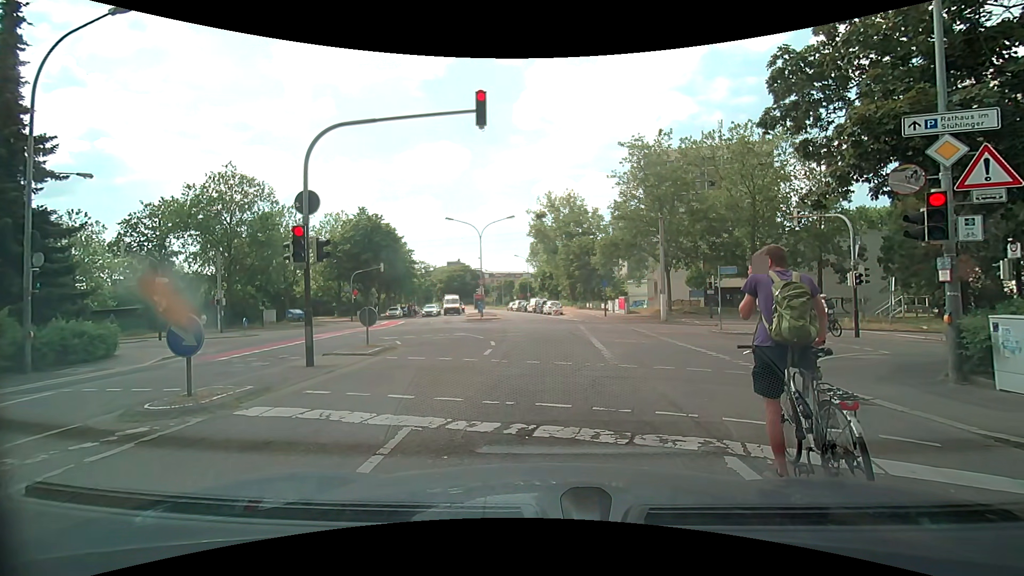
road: residential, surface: asphalt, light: Day
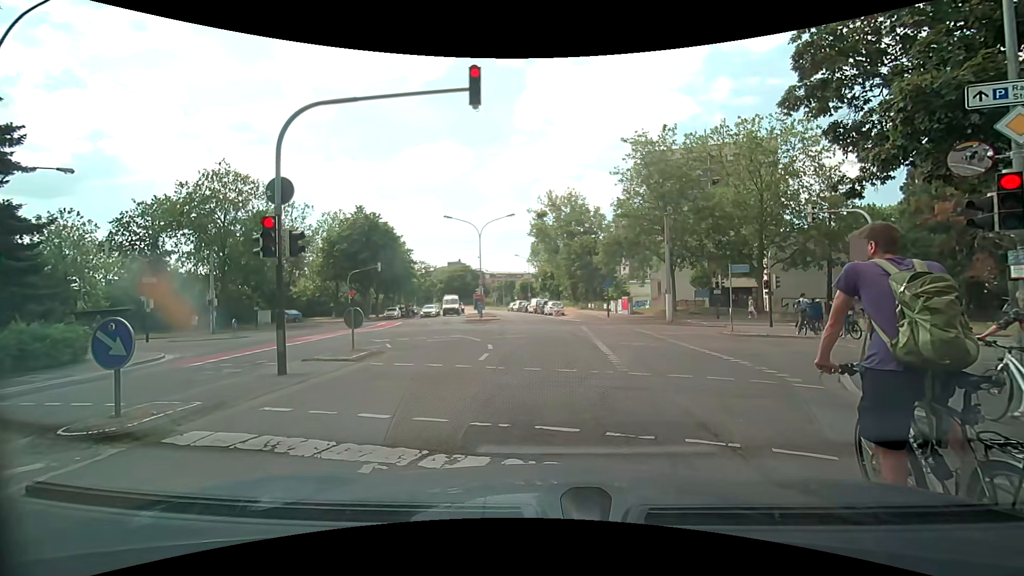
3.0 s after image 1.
(0.0, +1.2) m; 0°
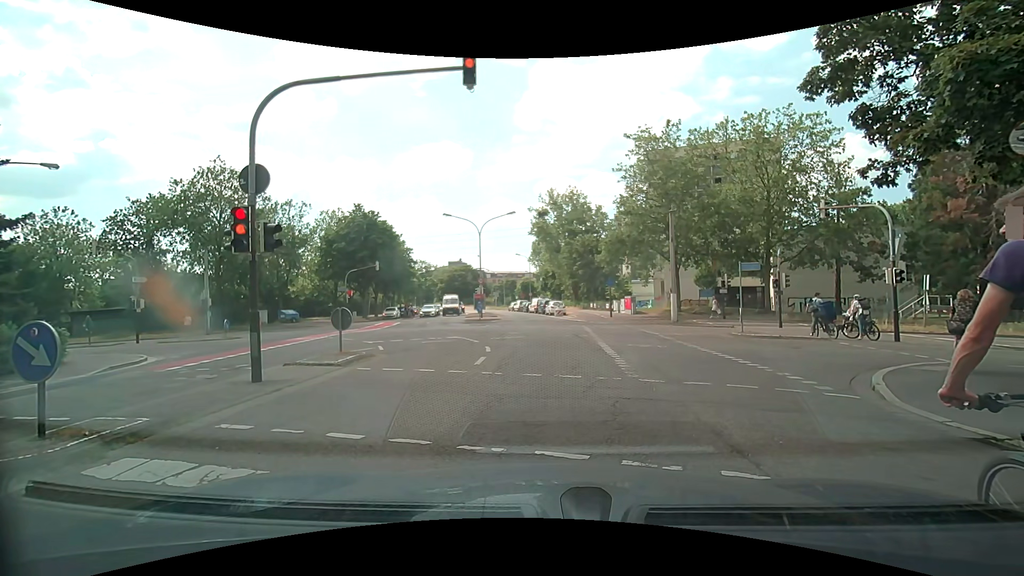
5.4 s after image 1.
(0.0, +1.0) m; 0°
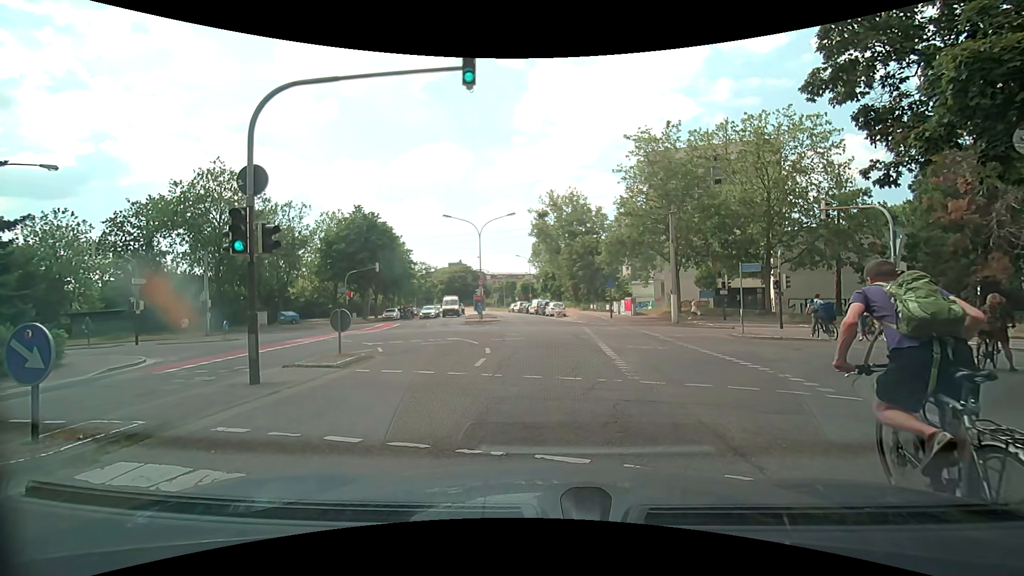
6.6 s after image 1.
(0.0, +0.1) m; 0°
